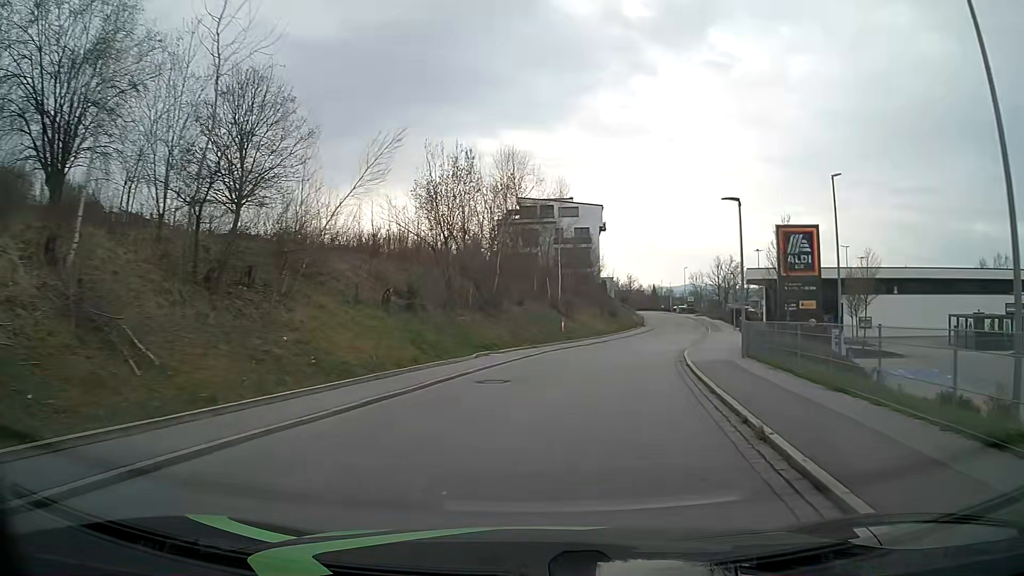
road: tertiary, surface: asphalt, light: Day
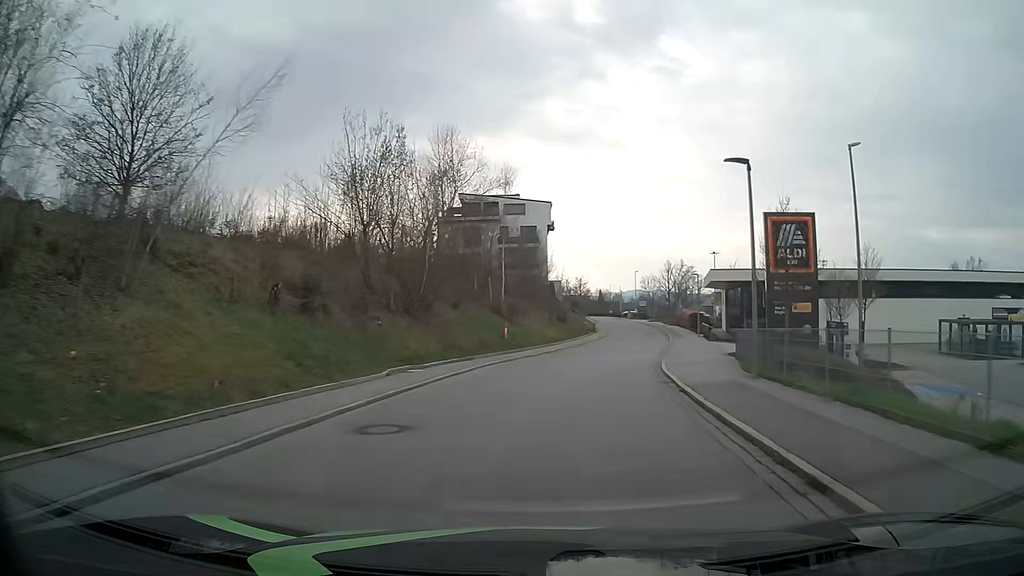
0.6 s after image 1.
(+0.3, +6.2) m; +5°
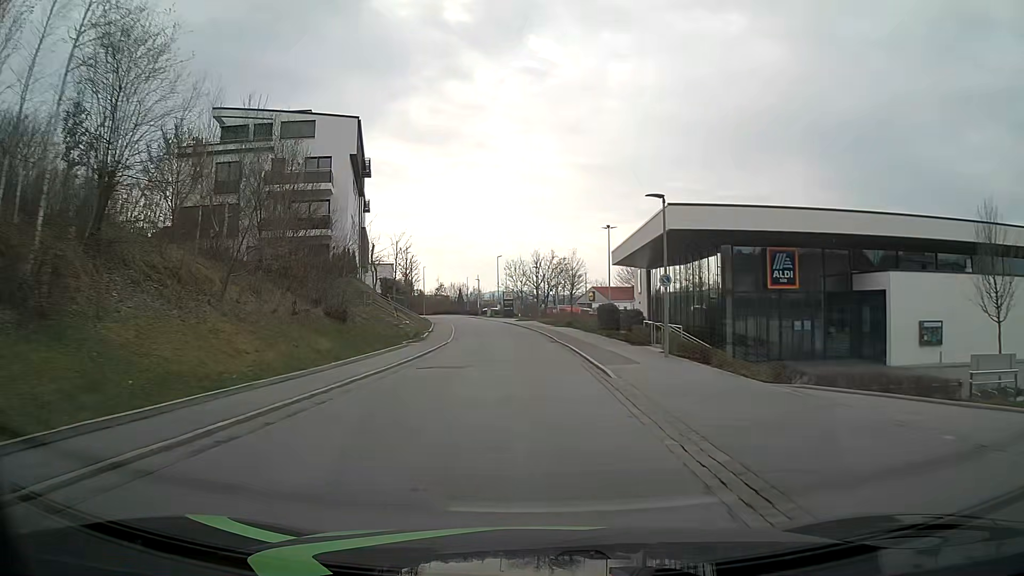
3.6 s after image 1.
(+4.4, +33.4) m; +12°
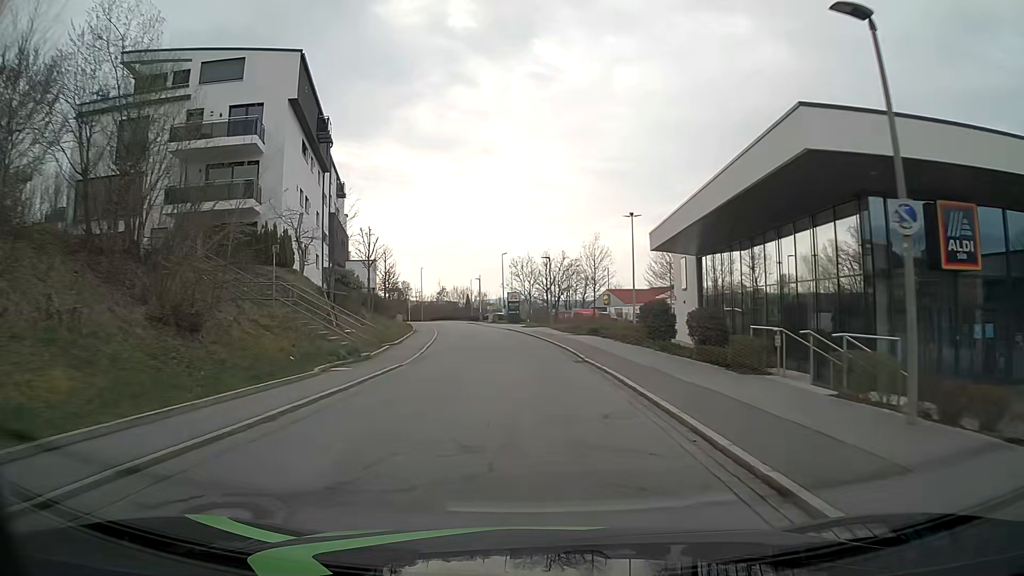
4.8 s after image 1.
(-0.1, +13.8) m; -1°
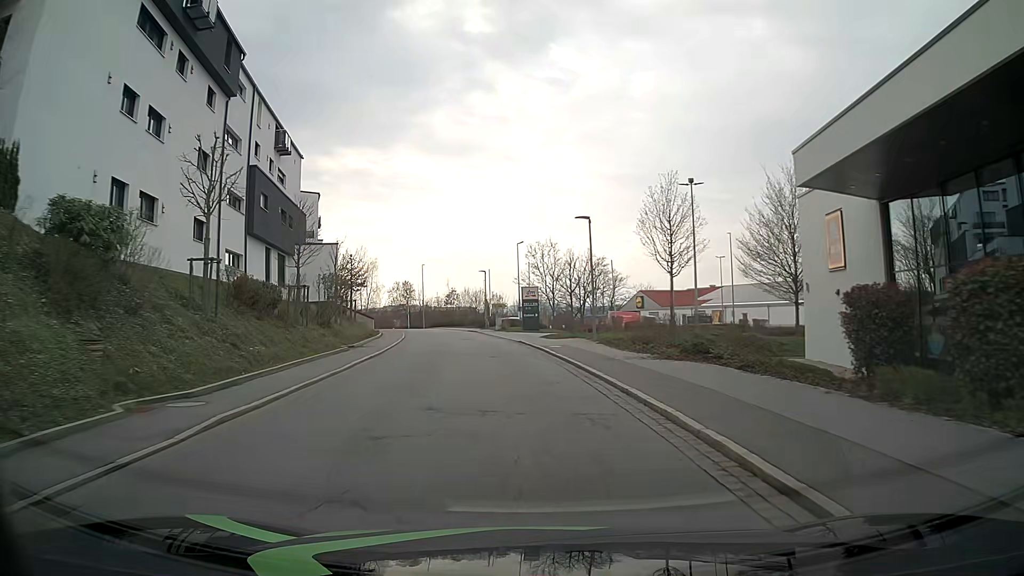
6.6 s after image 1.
(-0.1, +20.2) m; -2°
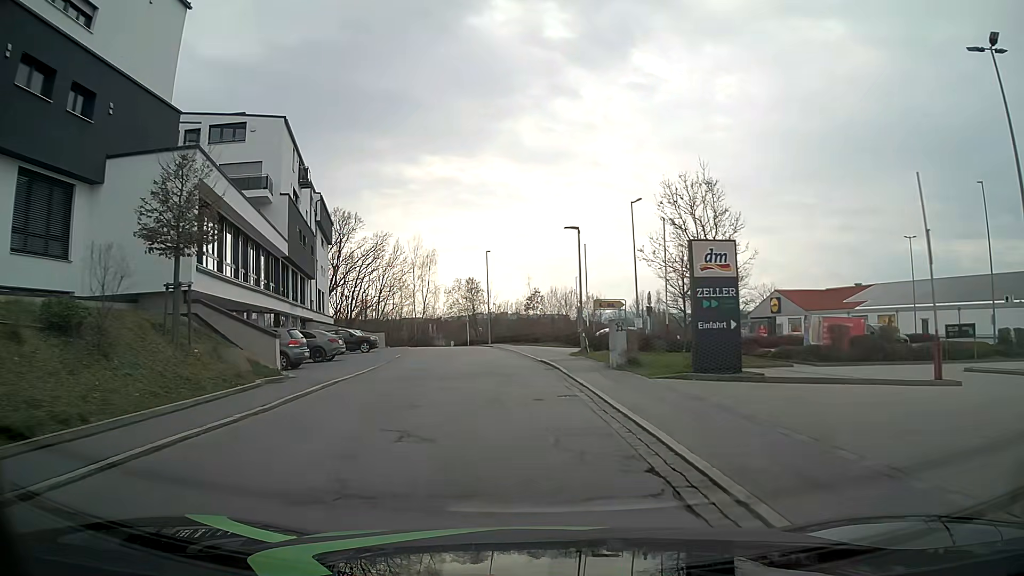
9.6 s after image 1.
(-2.1, +31.7) m; -7°
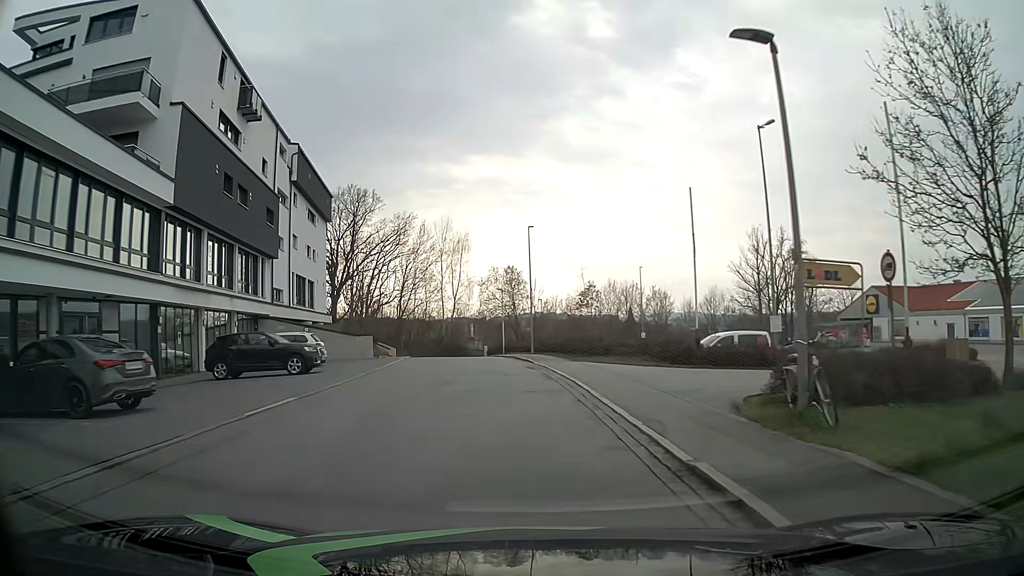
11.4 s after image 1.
(-0.8, +18.5) m; -4°
